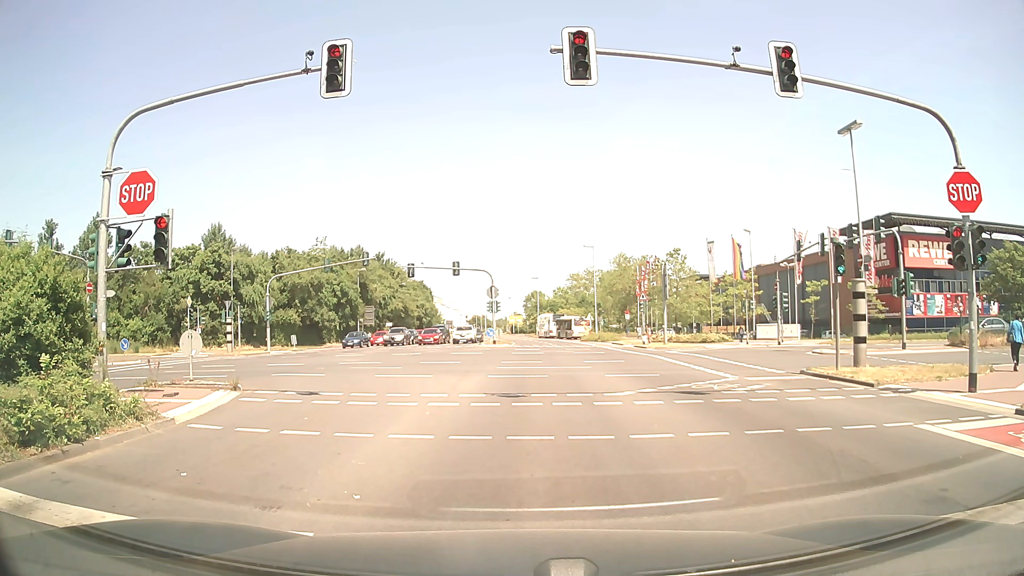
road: secondary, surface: asphalt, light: Day
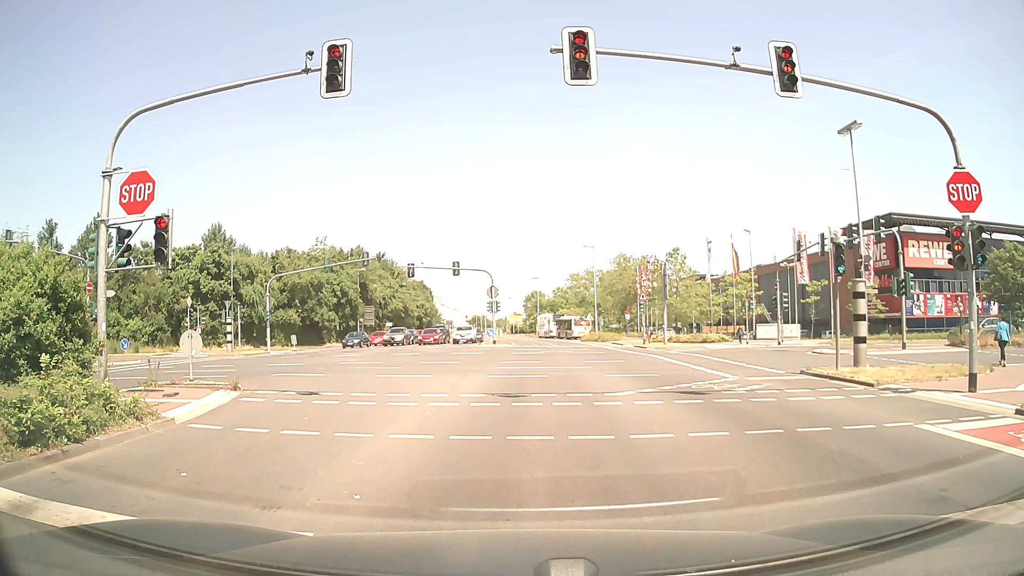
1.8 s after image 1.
(0.0, 0.0) m; 0°
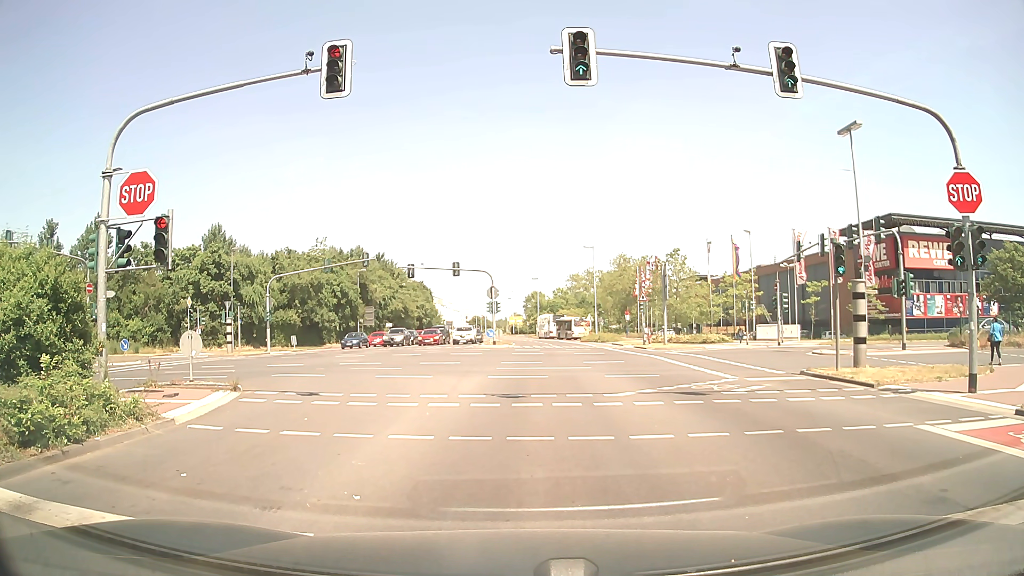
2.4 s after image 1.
(0.0, 0.0) m; 0°
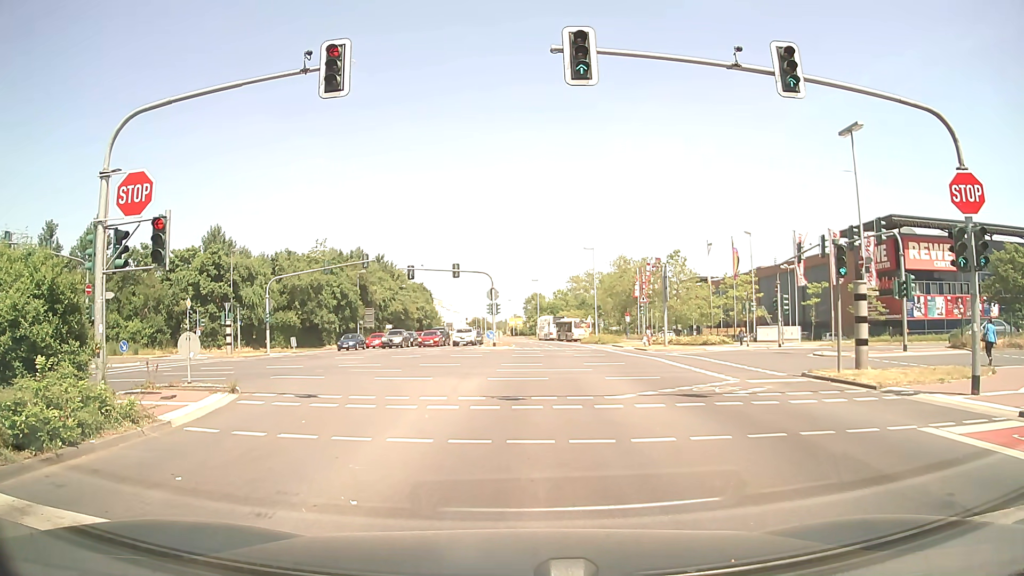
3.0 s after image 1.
(0.0, +0.1) m; 0°
